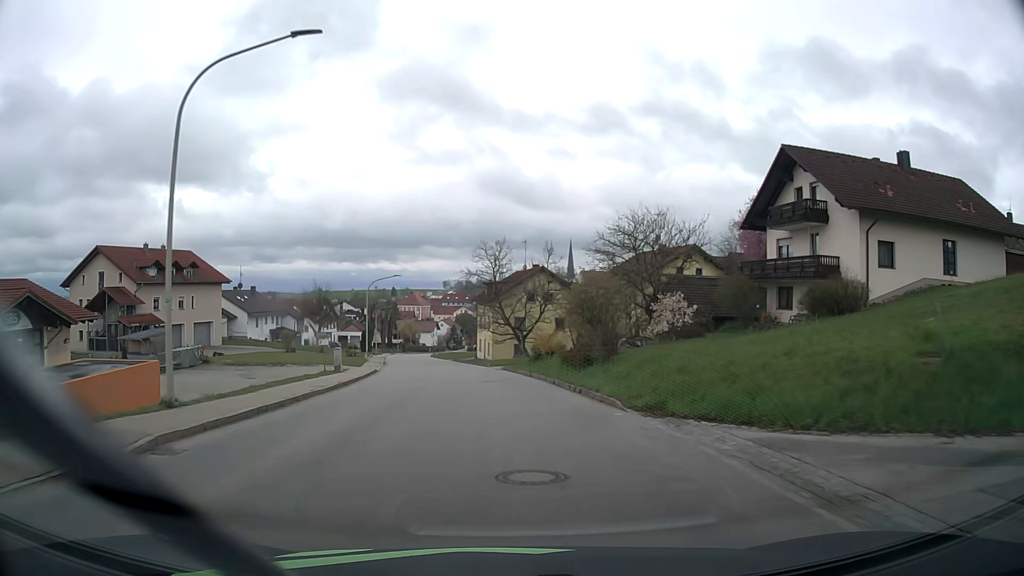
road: tertiary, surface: asphalt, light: Day
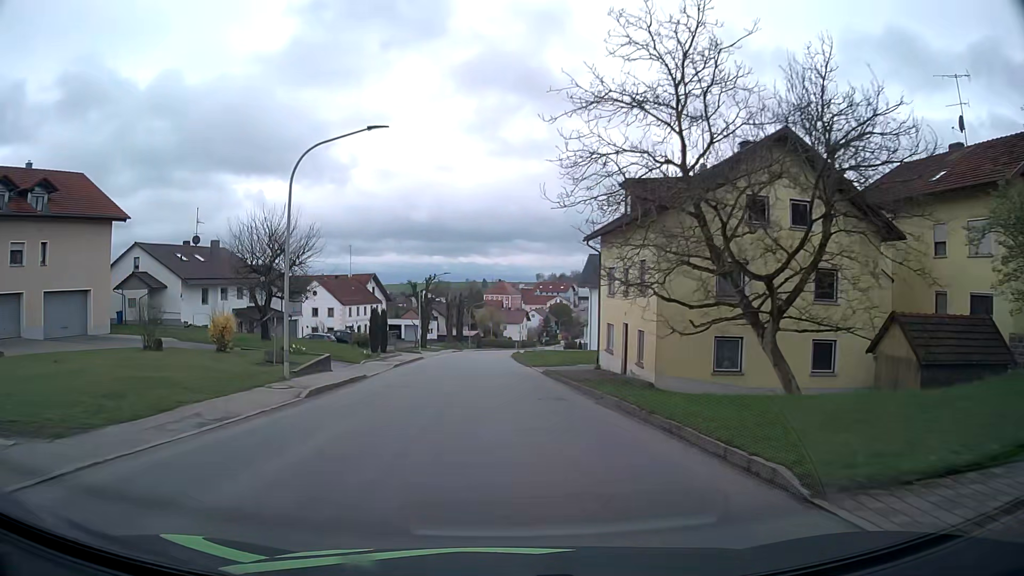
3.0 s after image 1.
(-3.0, +39.1) m; -8°
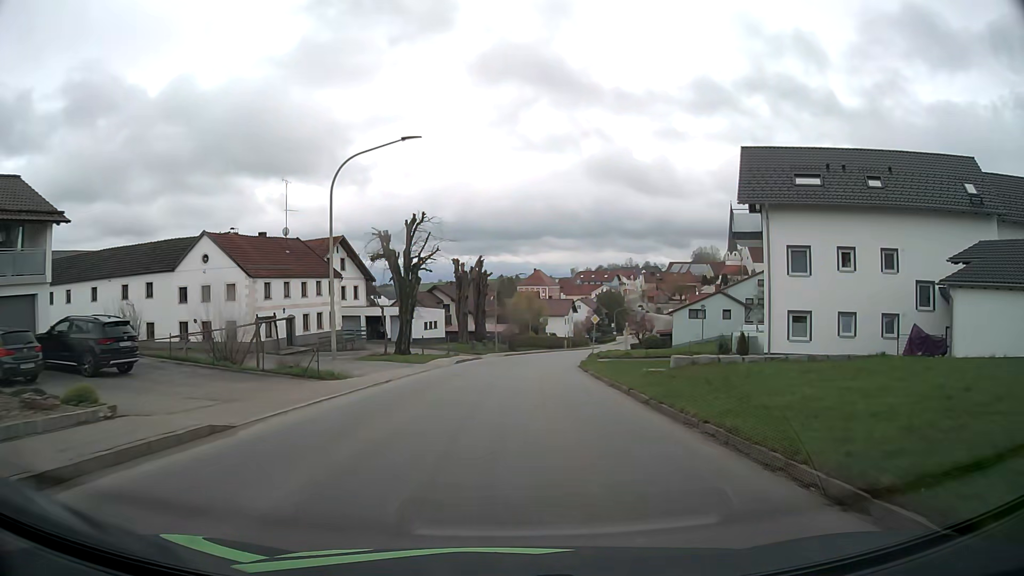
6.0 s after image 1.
(-1.6, +41.2) m; -3°
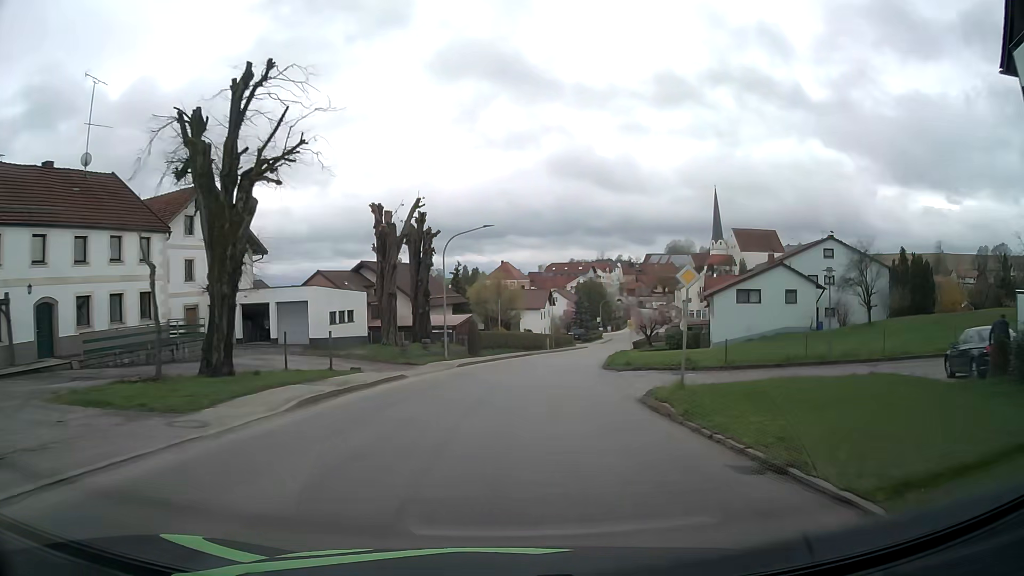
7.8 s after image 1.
(+0.5, +25.6) m; +3°
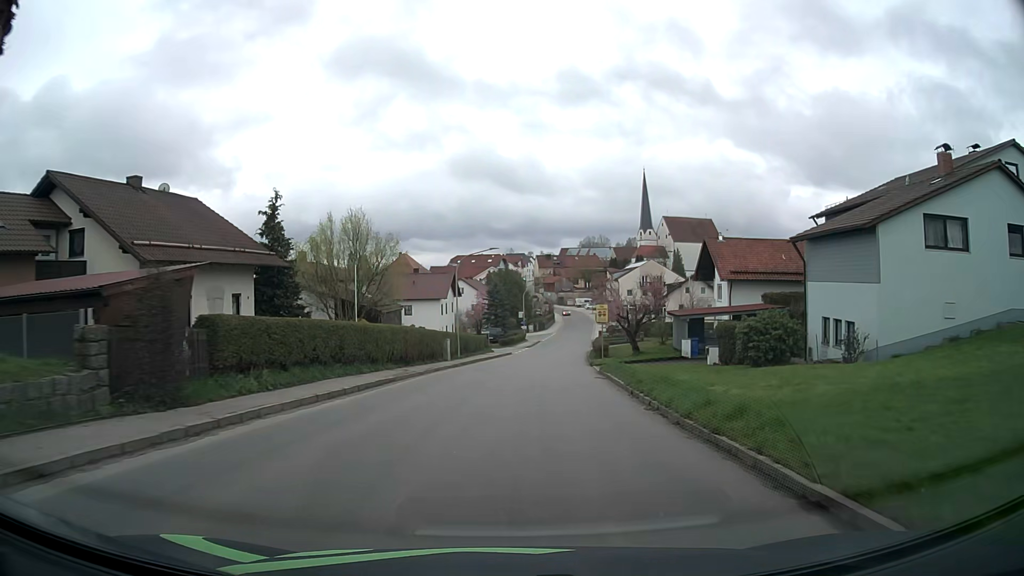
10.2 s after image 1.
(+2.0, +33.4) m; +7°
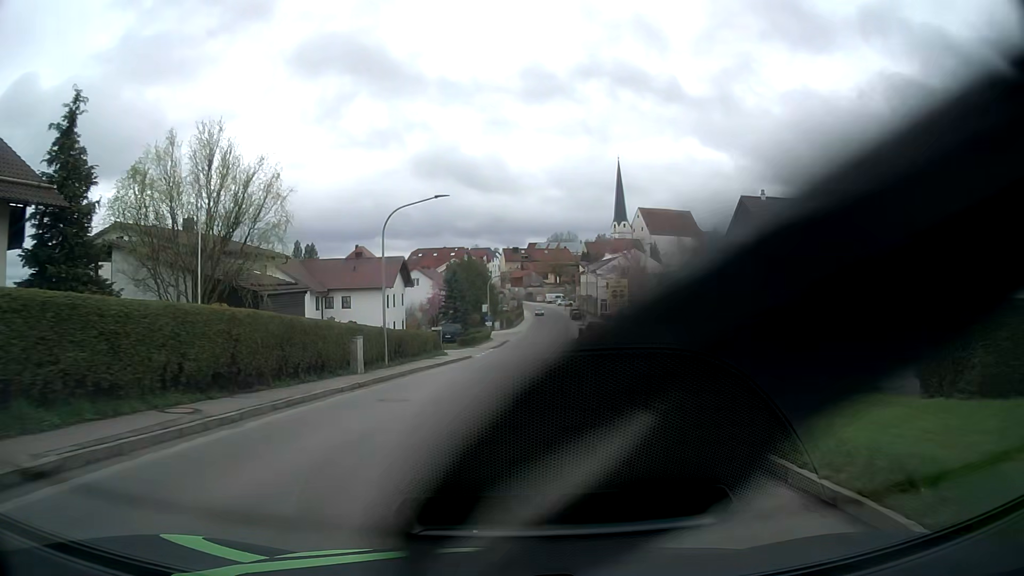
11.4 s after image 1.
(+0.5, +16.0) m; +3°
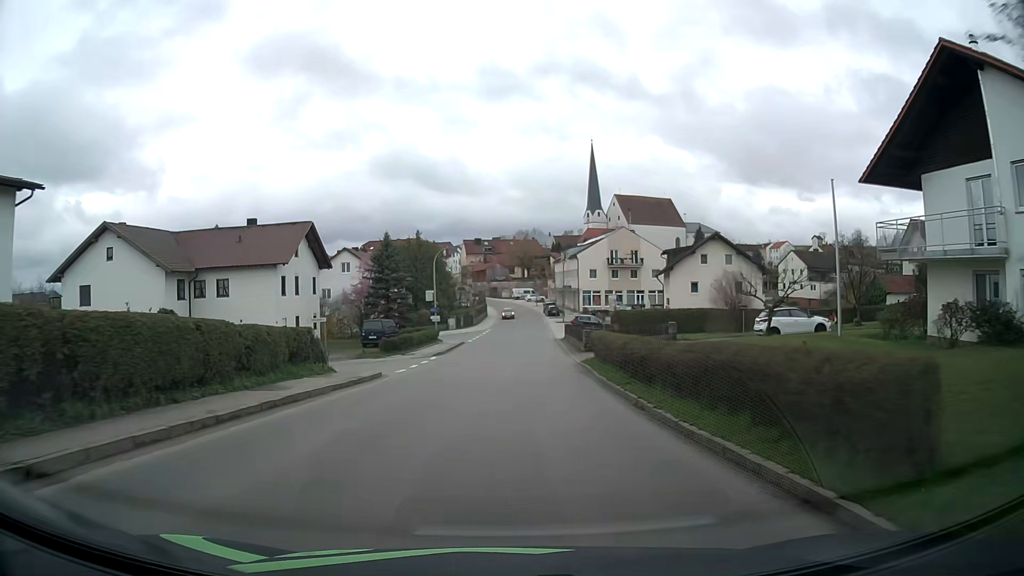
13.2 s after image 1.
(+0.7, +23.3) m; +3°
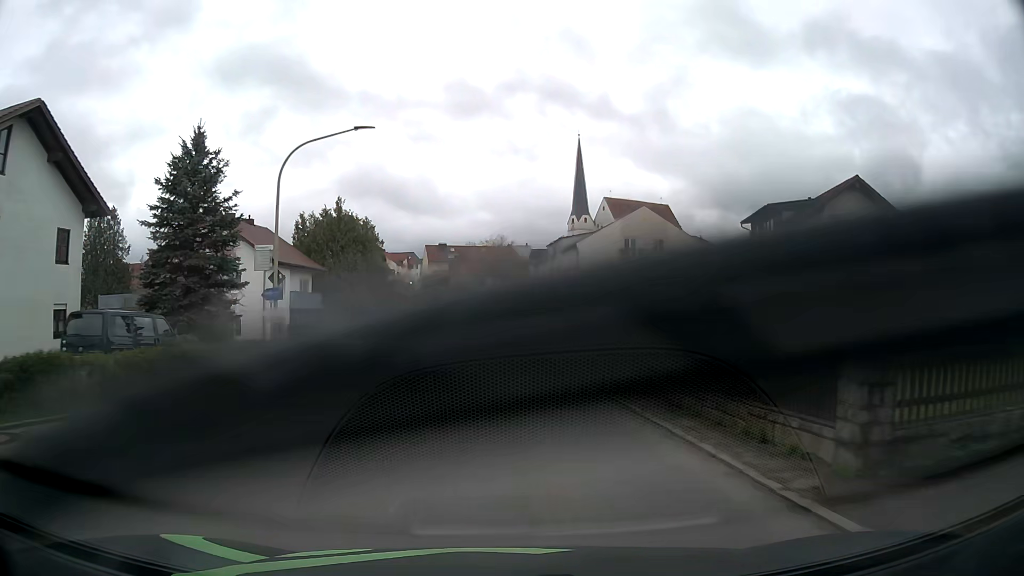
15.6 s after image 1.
(+0.7, +31.0) m; +2°
(0, +10) (0, +20) (0, +30) (0, +40) (0, +50) (0, +60) (-1, +70) (-1, +80) (-2, +90) (-4, +100) m
